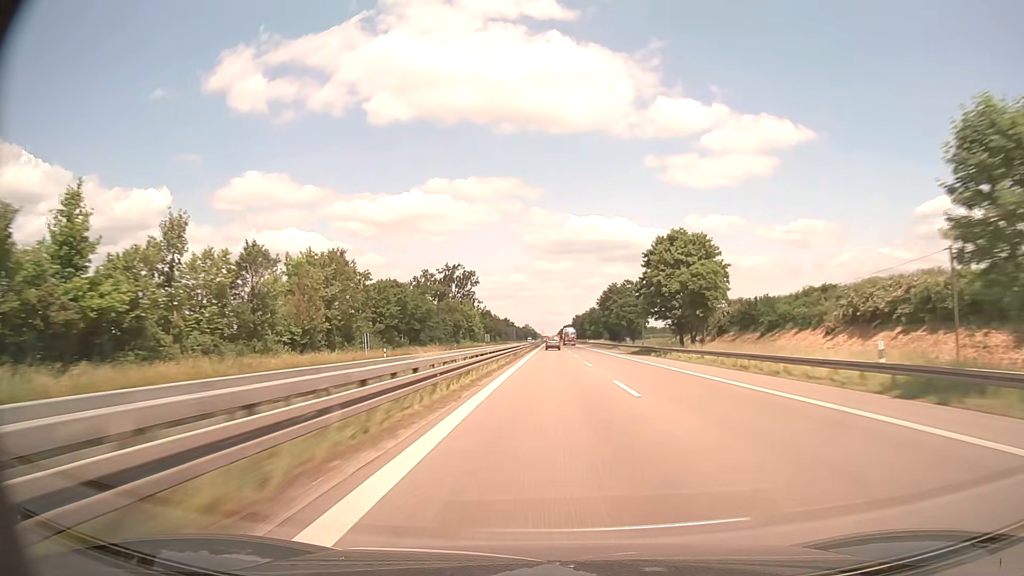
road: trunk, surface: asphalt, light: Day
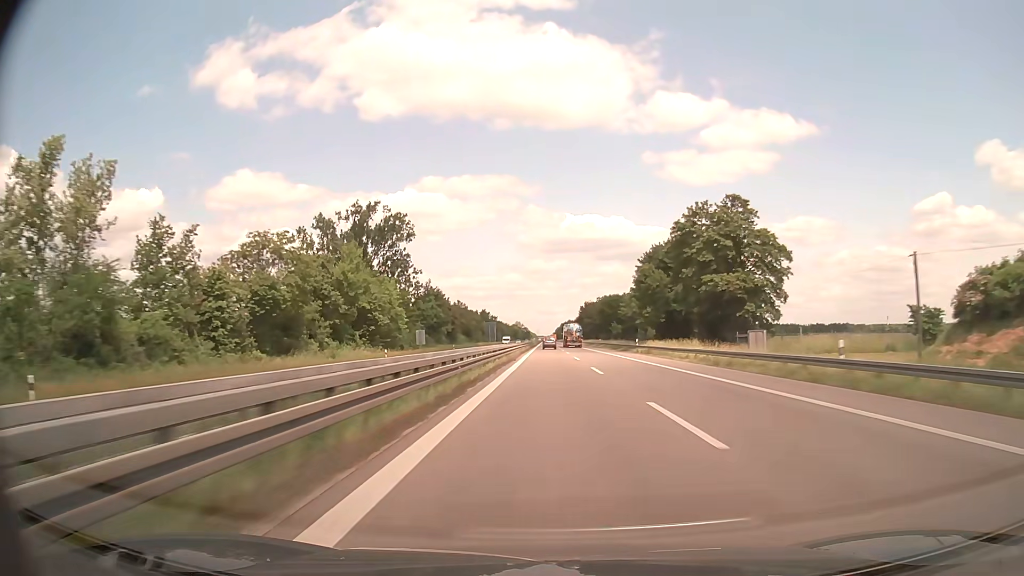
(+0.4, +97.5) m; 0°
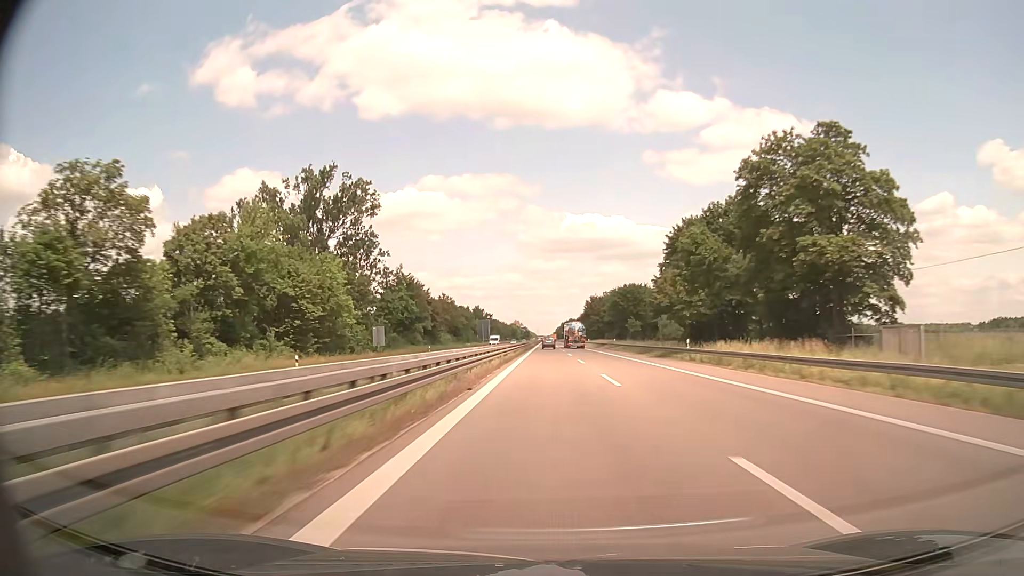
(0.0, +24.6) m; 0°
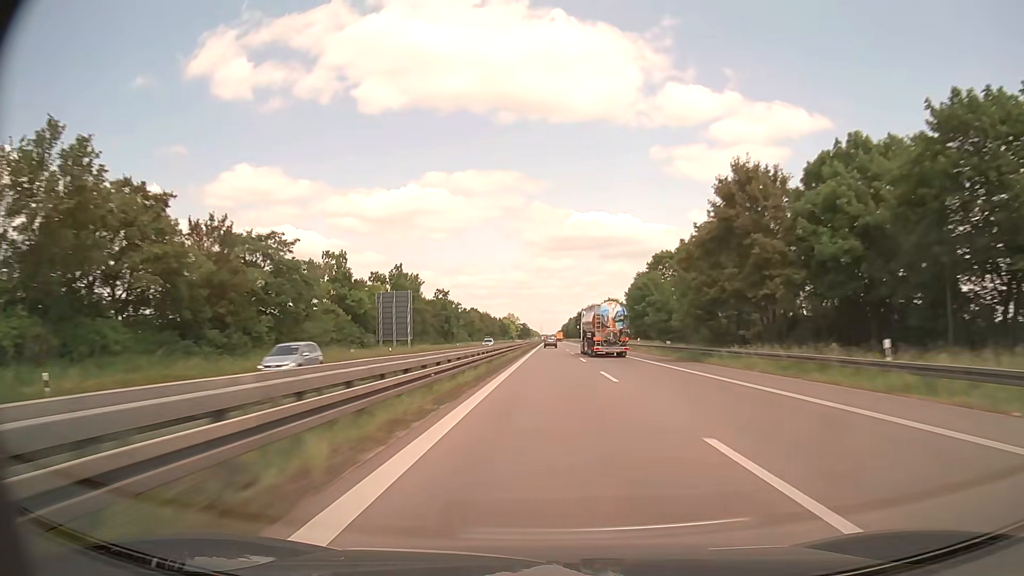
(-0.3, +124.0) m; 0°
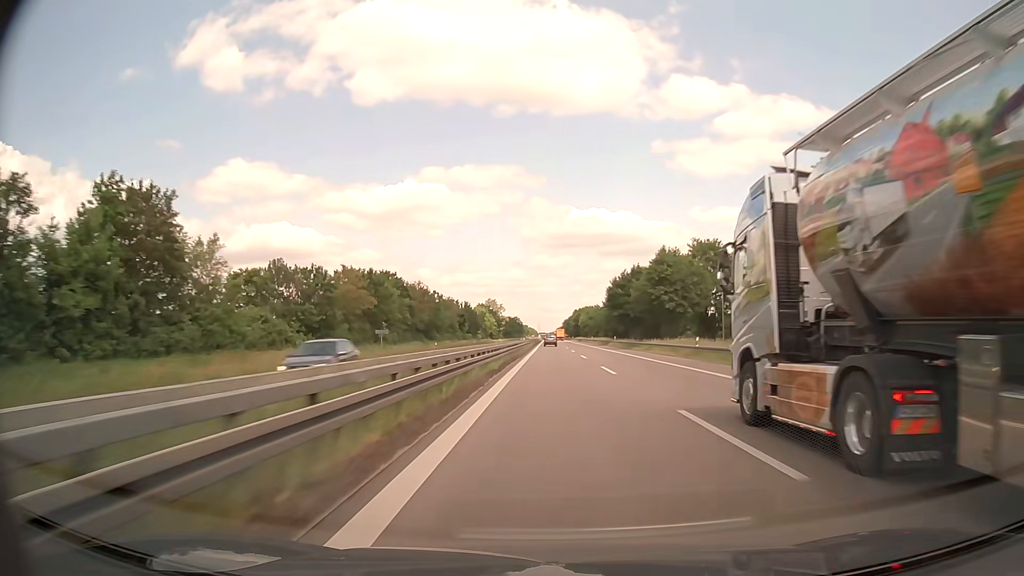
(-0.1, +121.9) m; 0°
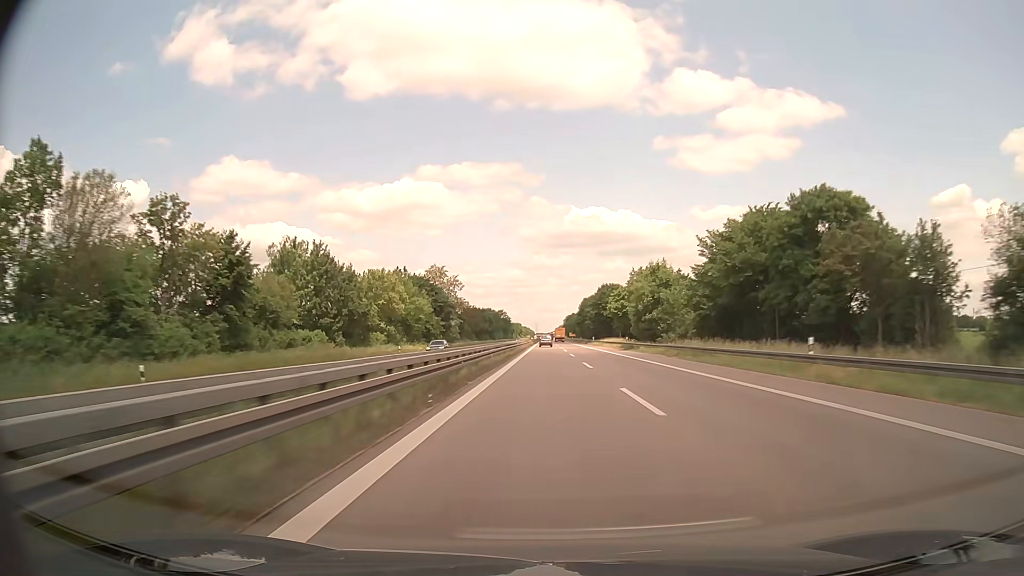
(+0.4, +120.0) m; 0°
(0, +10) (0, +20) (0, +30) (0, +40) (0, +50) (0, +60) (0, +70) (0, +80) (0, +90) (0, +100) m
